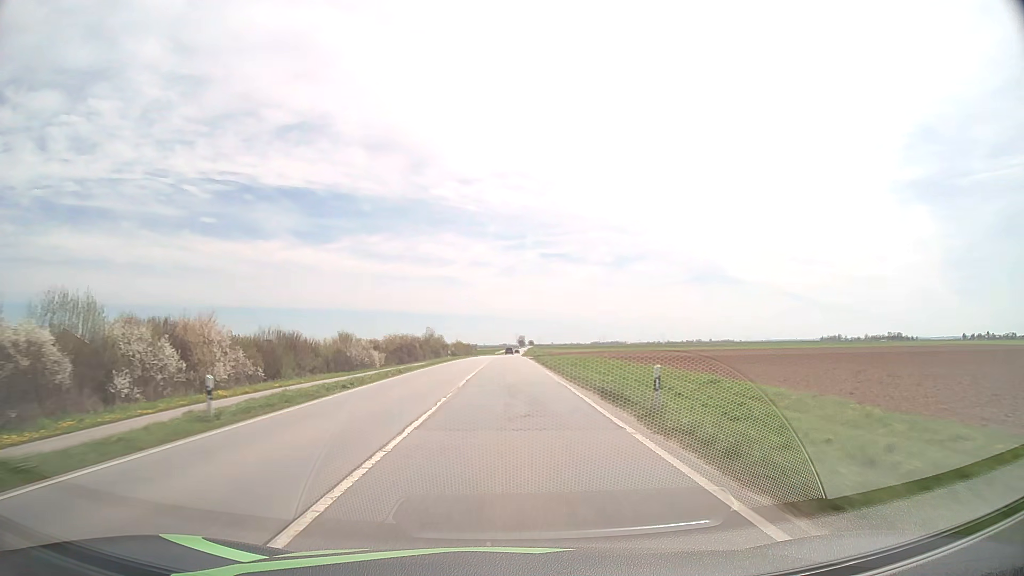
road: primary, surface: asphalt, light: Day
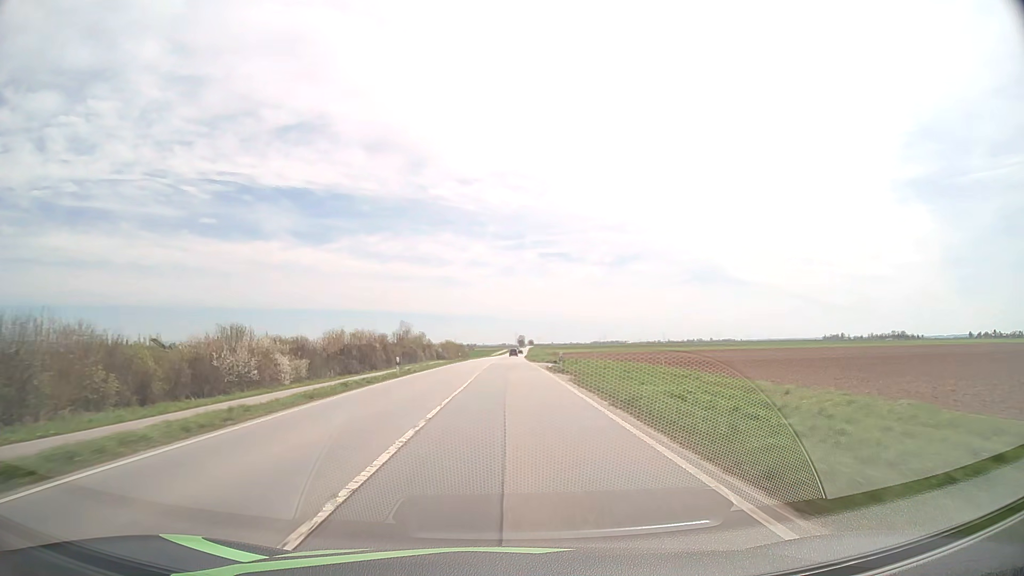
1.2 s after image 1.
(0.0, +31.7) m; 0°
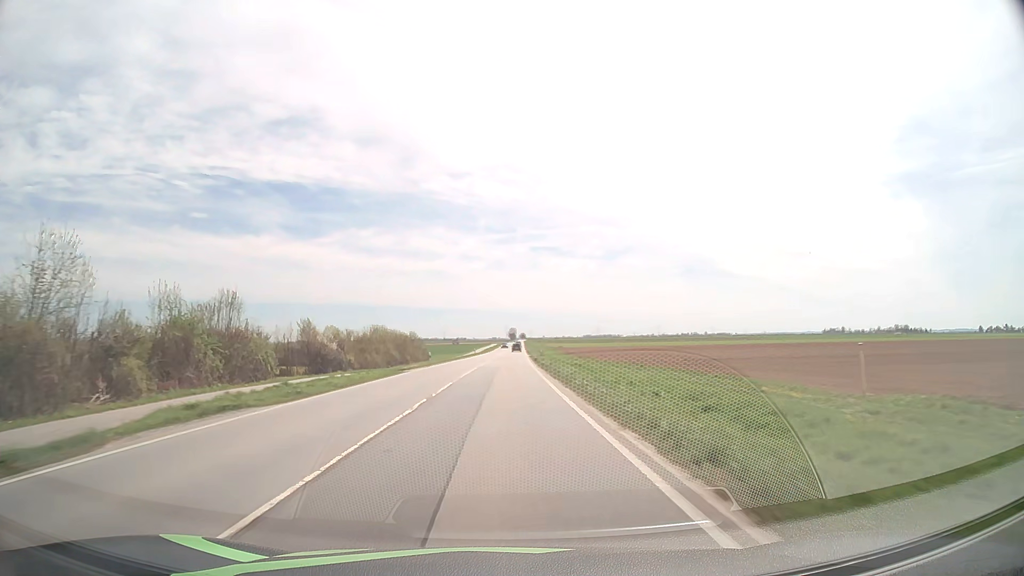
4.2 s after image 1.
(+0.6, +79.1) m; +1°
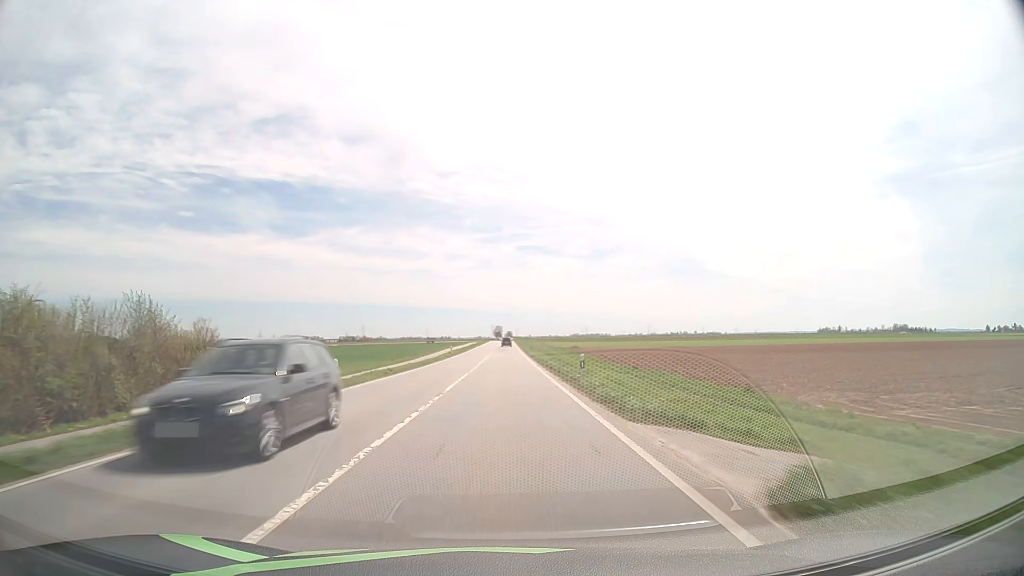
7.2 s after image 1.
(+0.7, +79.6) m; +1°
(0, +10) (0, +20) (0, +30) (0, +40) (0, +50) (0, +60) (0, +70) (0, +80) (0, +90) (+1, +100) m
